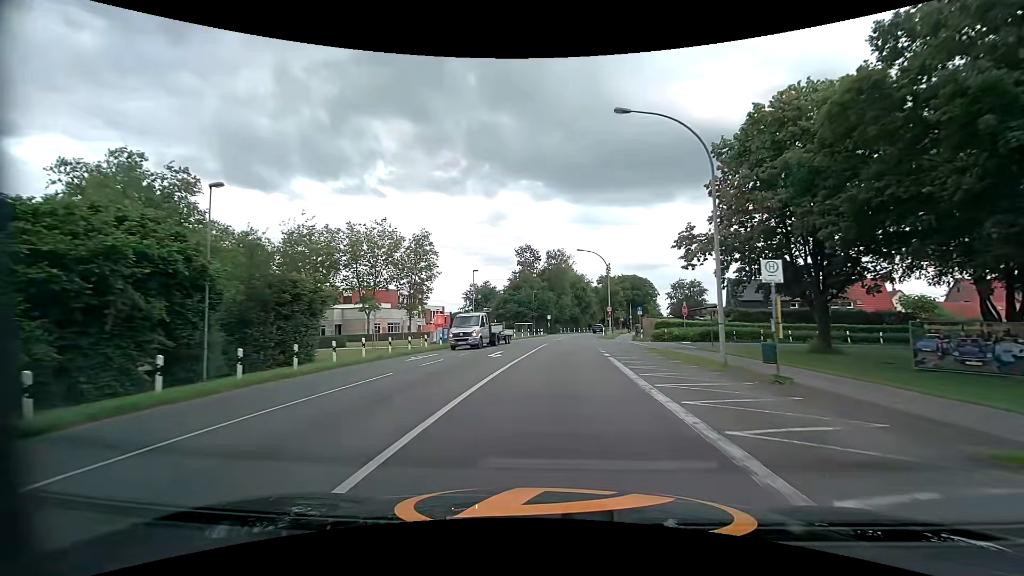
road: tertiary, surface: asphalt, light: Day
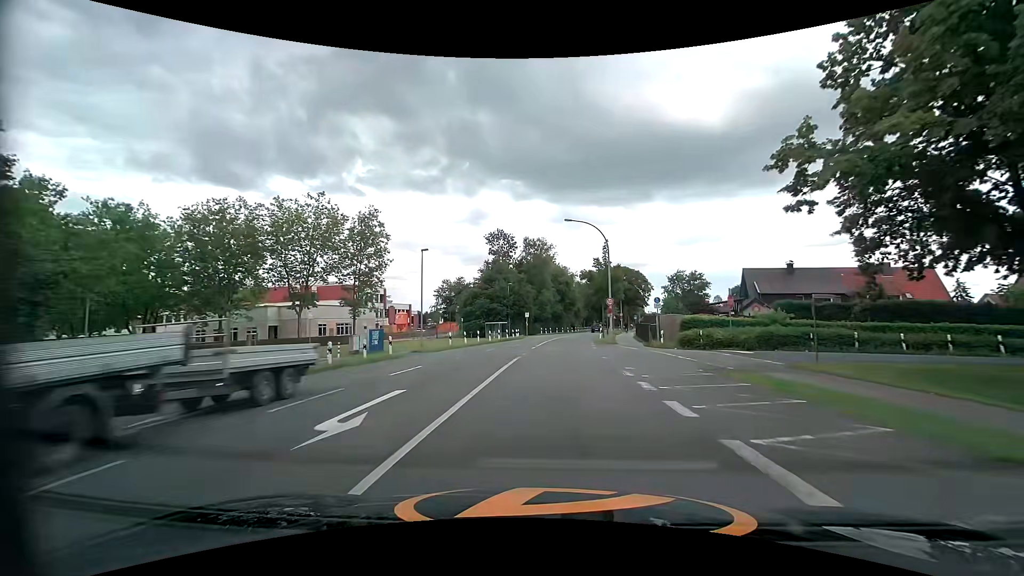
(+0.3, +15.5) m; +2°
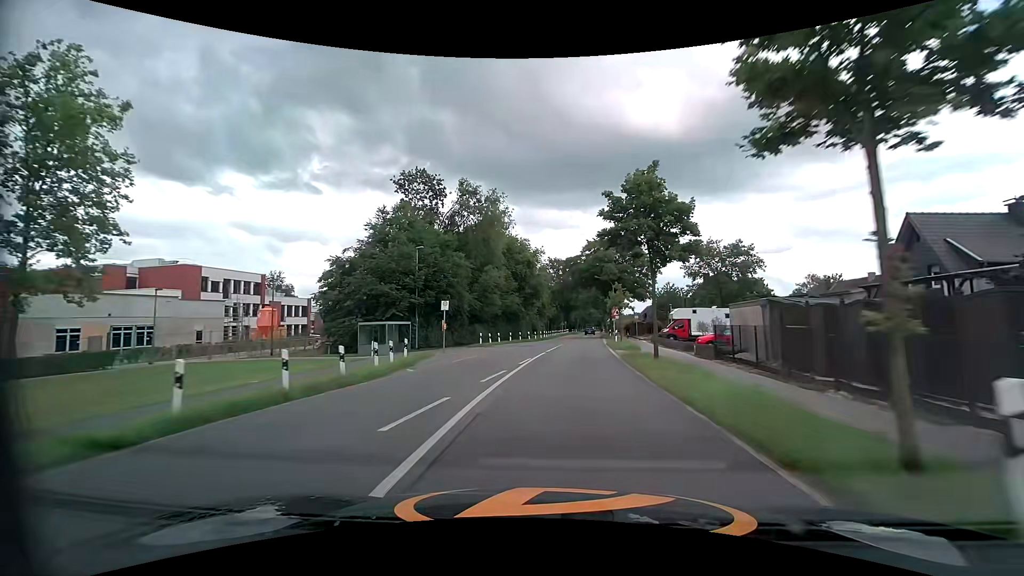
(+1.1, +37.5) m; +4°
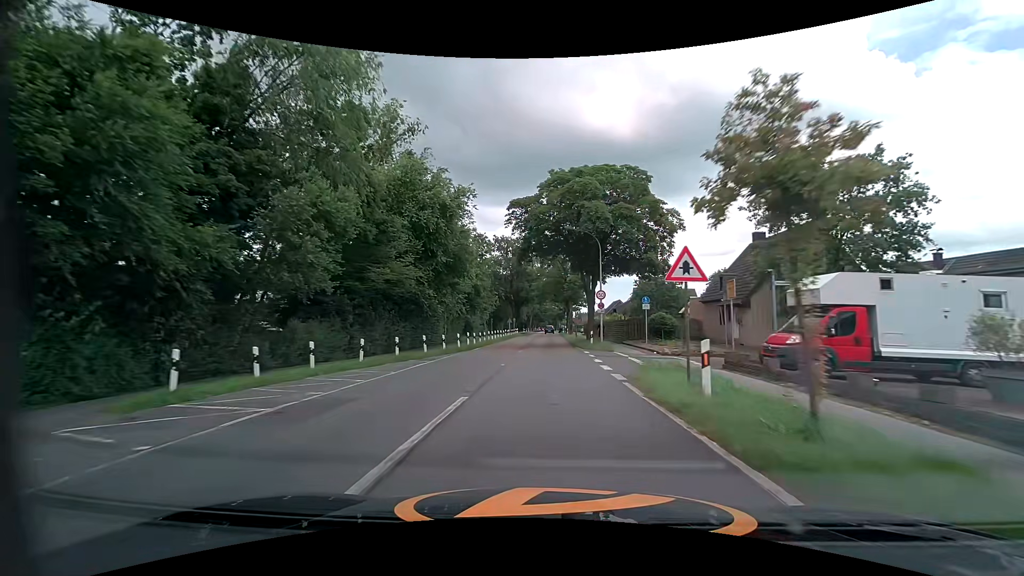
(+2.0, +30.5) m; +5°
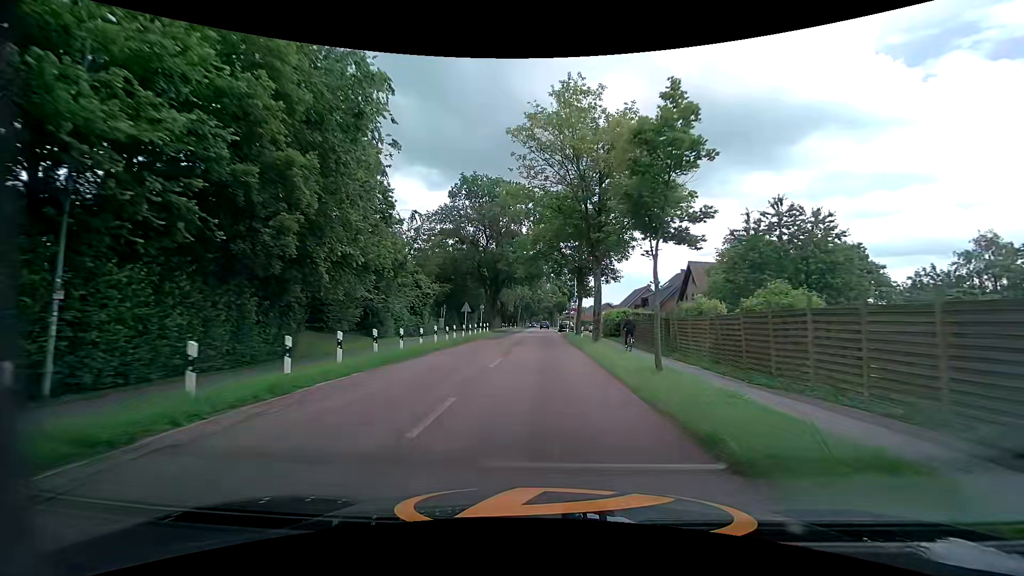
(+0.6, +38.8) m; 0°
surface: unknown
(0, +10) (0, +20) (0, +30) (0, +40) (0, +50) (0, +60) (+1, +70) (+1, +80) (+1, +90) (+1, +100) m
